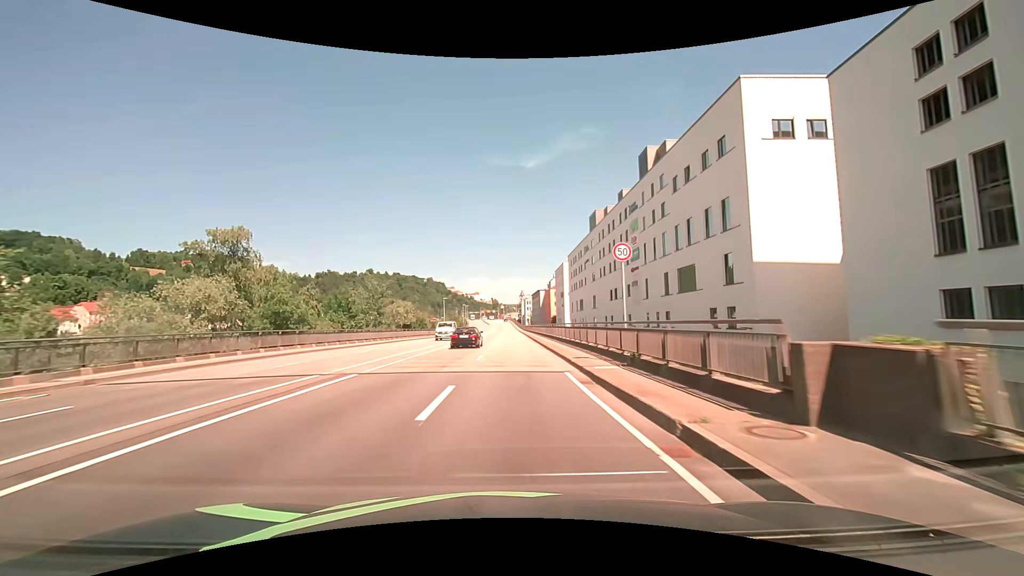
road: primary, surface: asphalt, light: Day
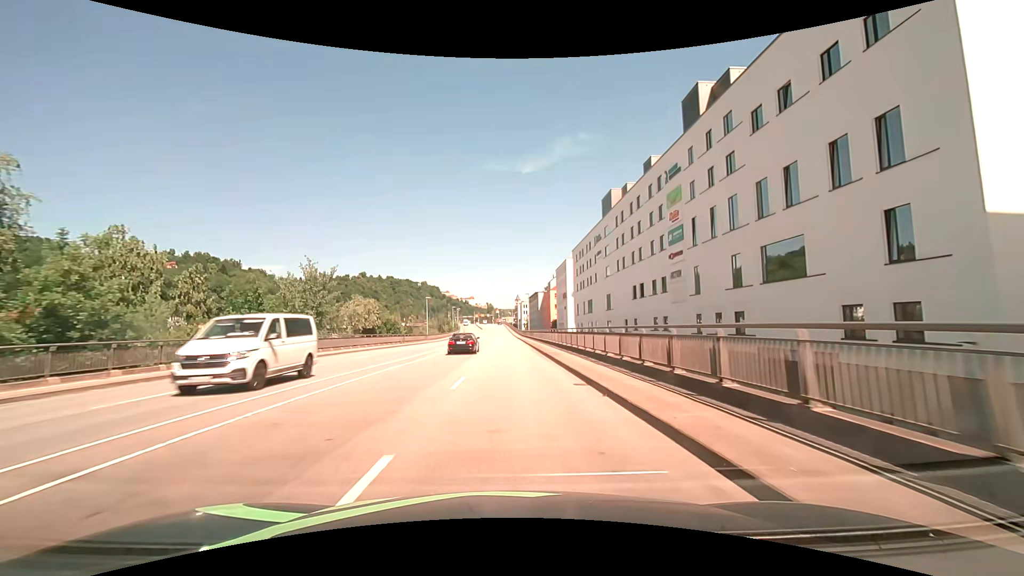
(+0.1, +16.8) m; +1°
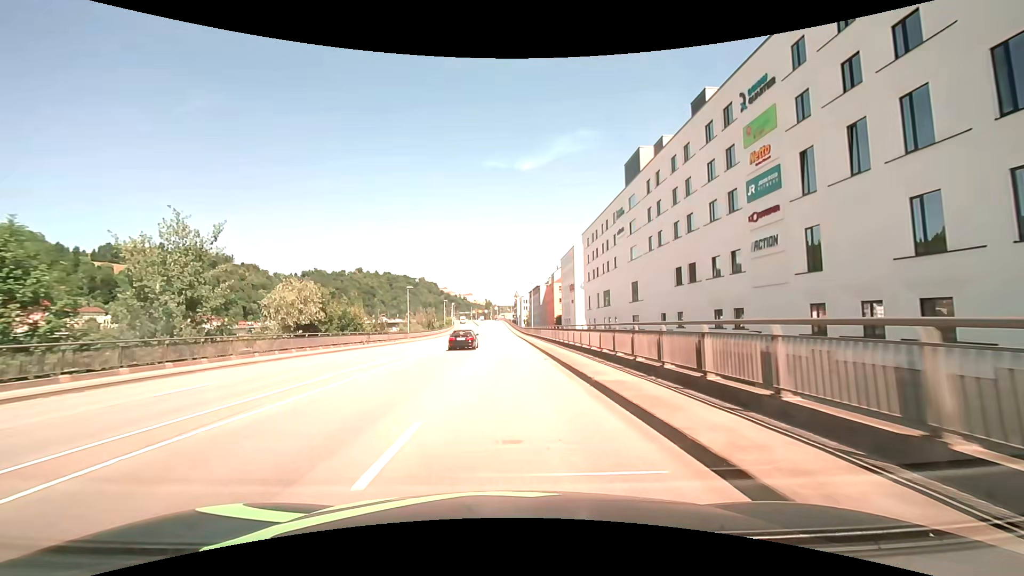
(+0.1, +16.1) m; 0°
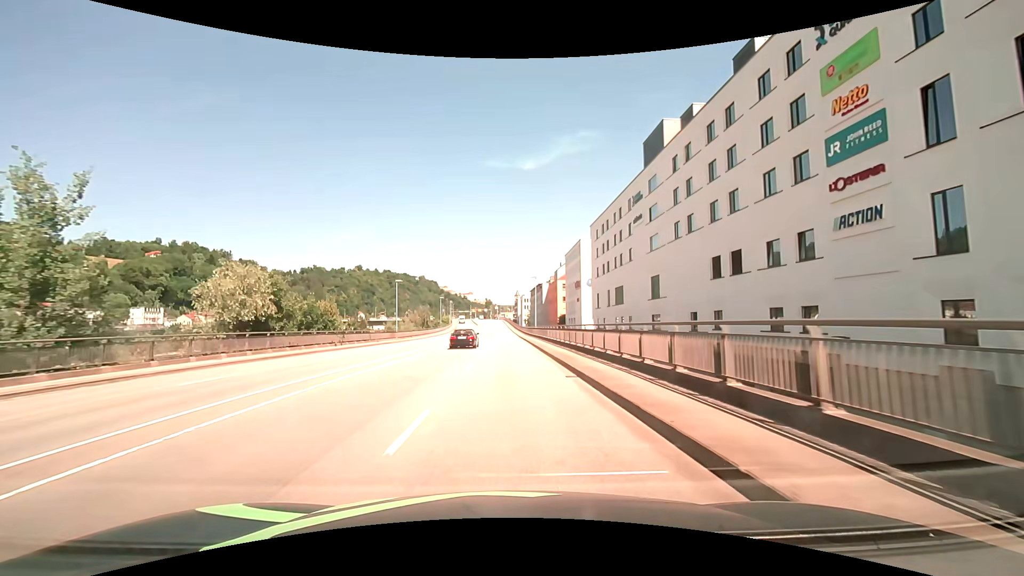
(-0.1, +7.9) m; -1°
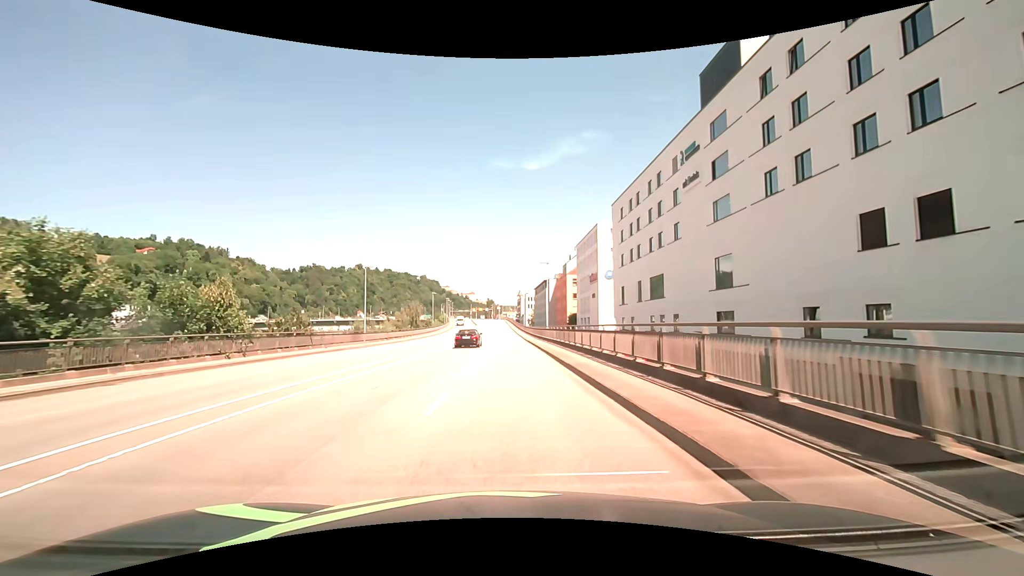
(+0.1, +15.6) m; 0°
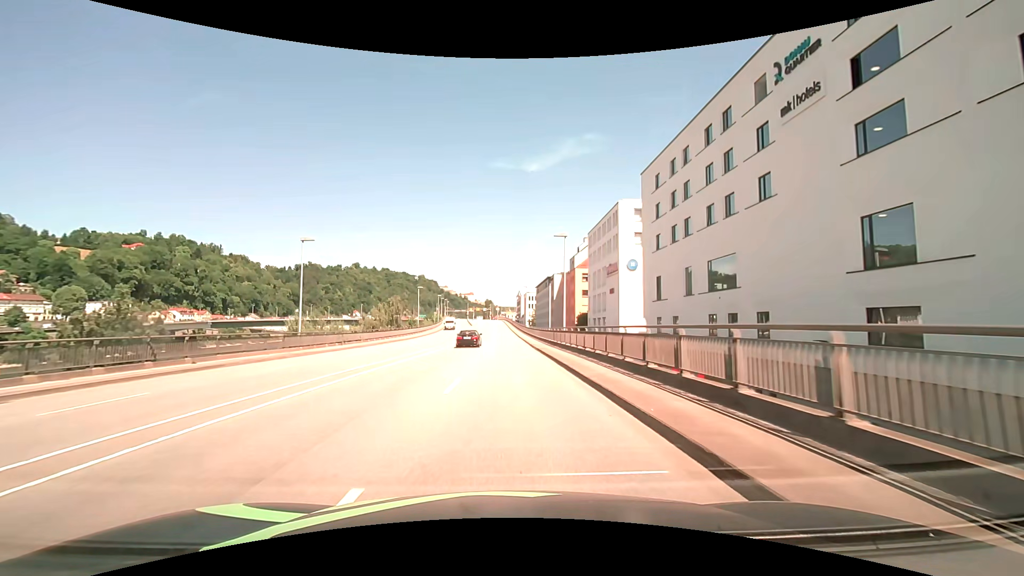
(0.0, +15.5) m; 0°
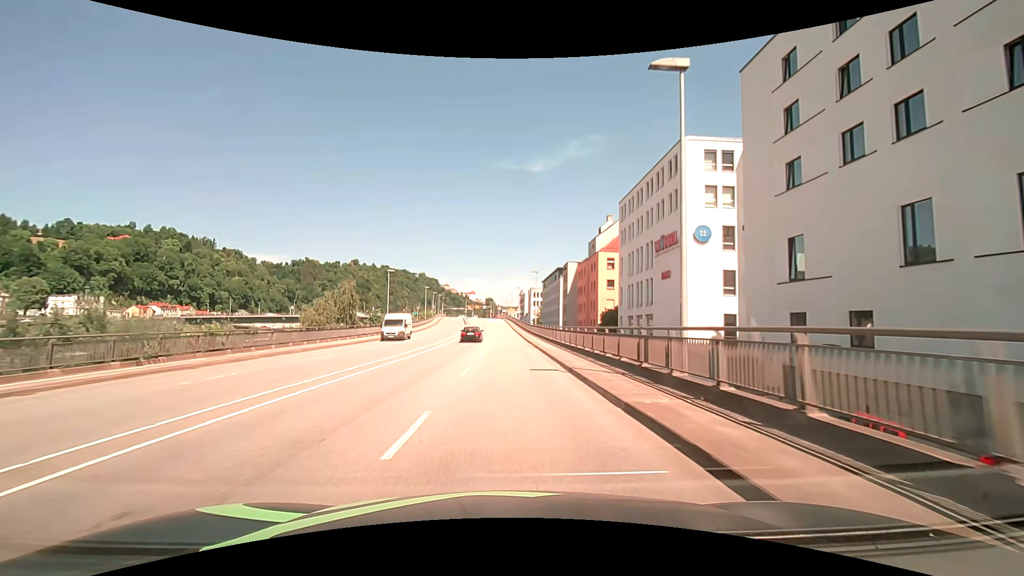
(0.0, +23.0) m; 0°
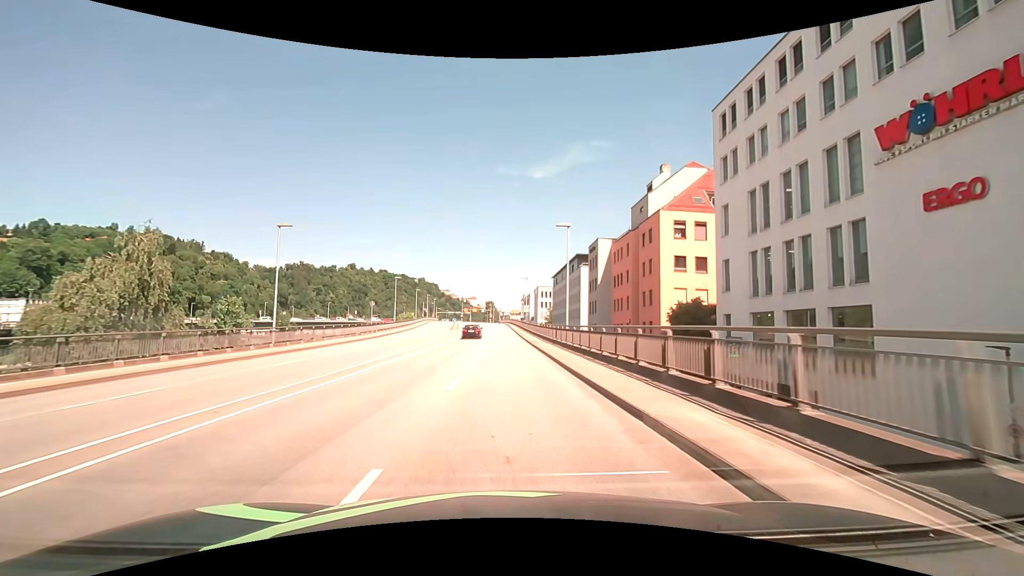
(-0.2, +30.5) m; 0°
(0, +10) (0, +20) (0, +30) (0, +40) (0, +50) (-1, +60) (-1, +70) (-1, +80) (-2, +90) (-2, +100) m
